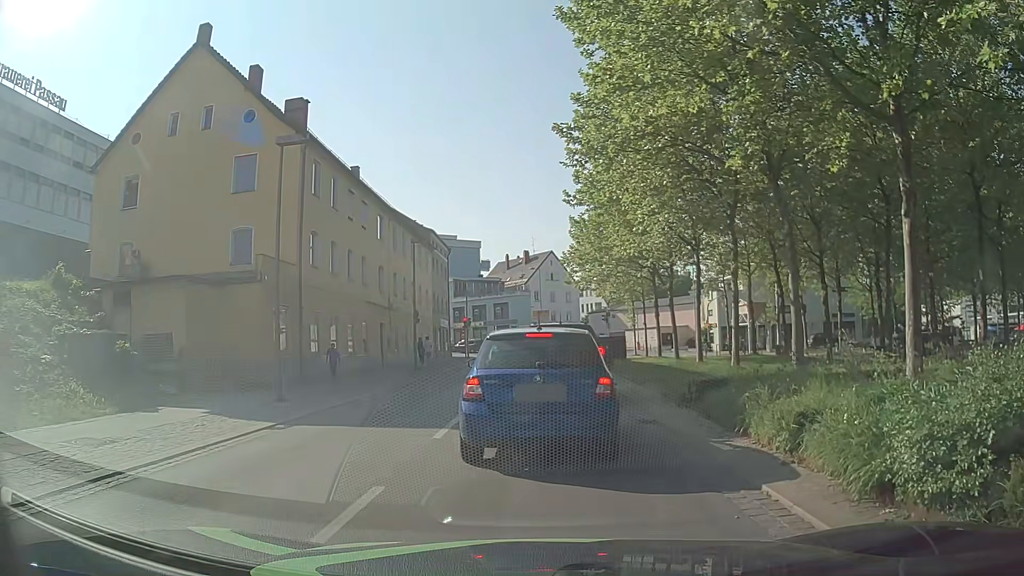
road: tertiary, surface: asphalt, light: Day
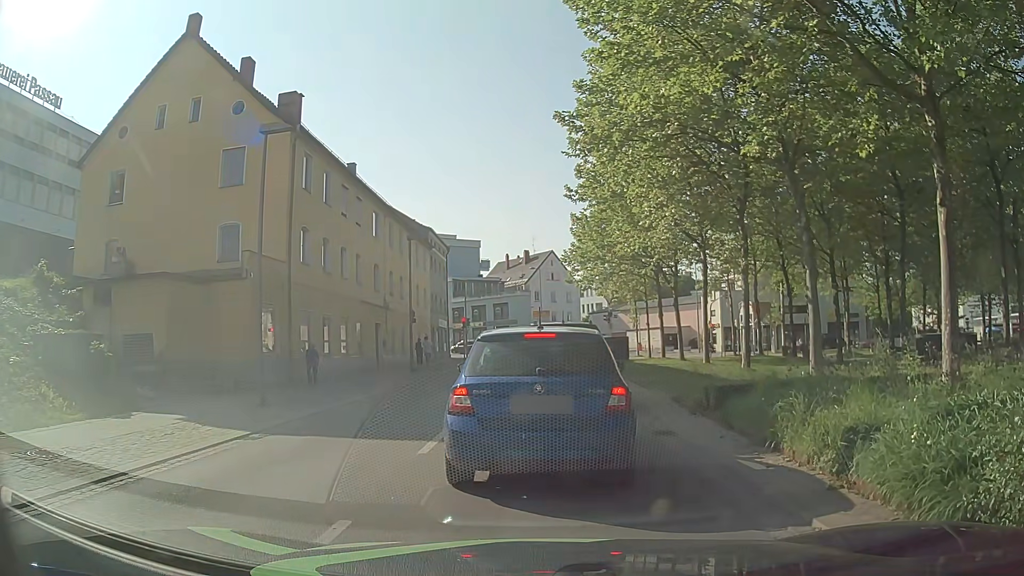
(0.0, +1.1) m; -1°
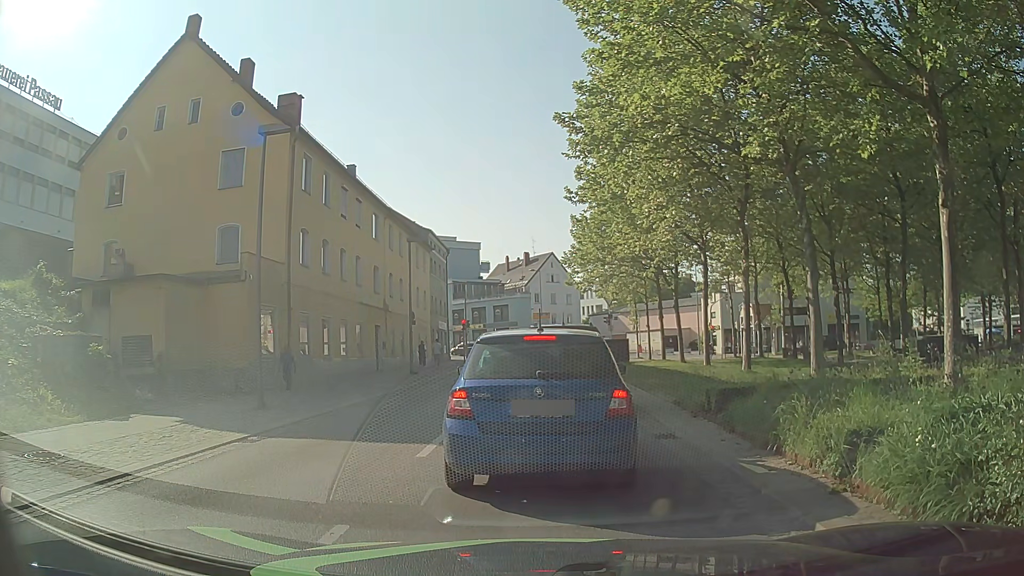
(0.0, +0.2) m; 0°
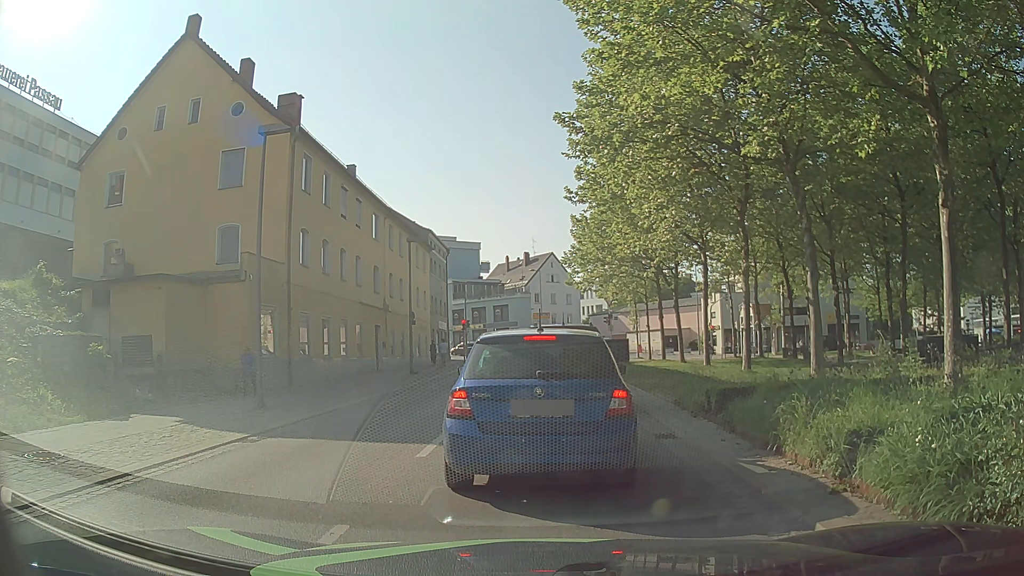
(0.0, 0.0) m; 0°
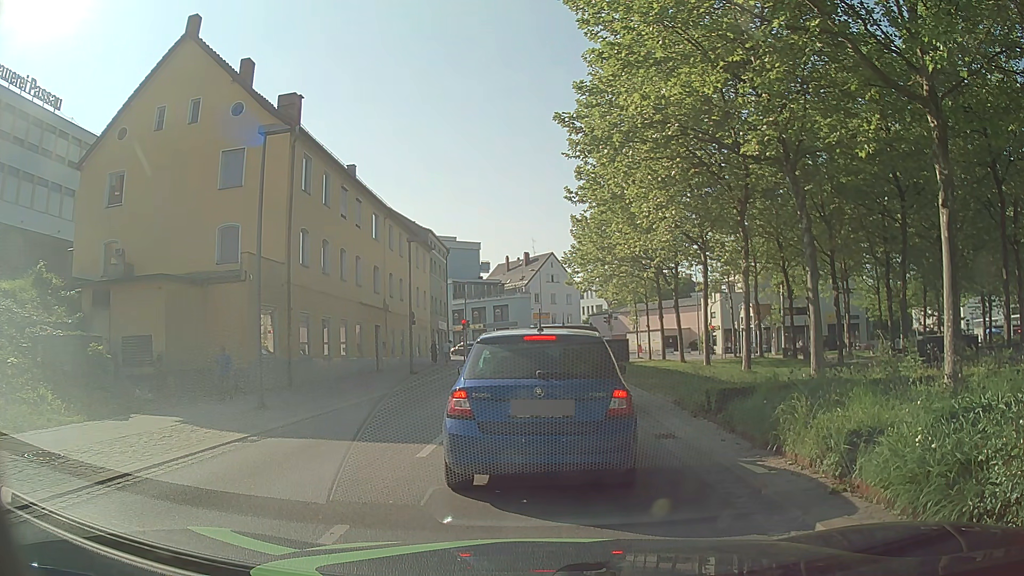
(0.0, 0.0) m; 0°
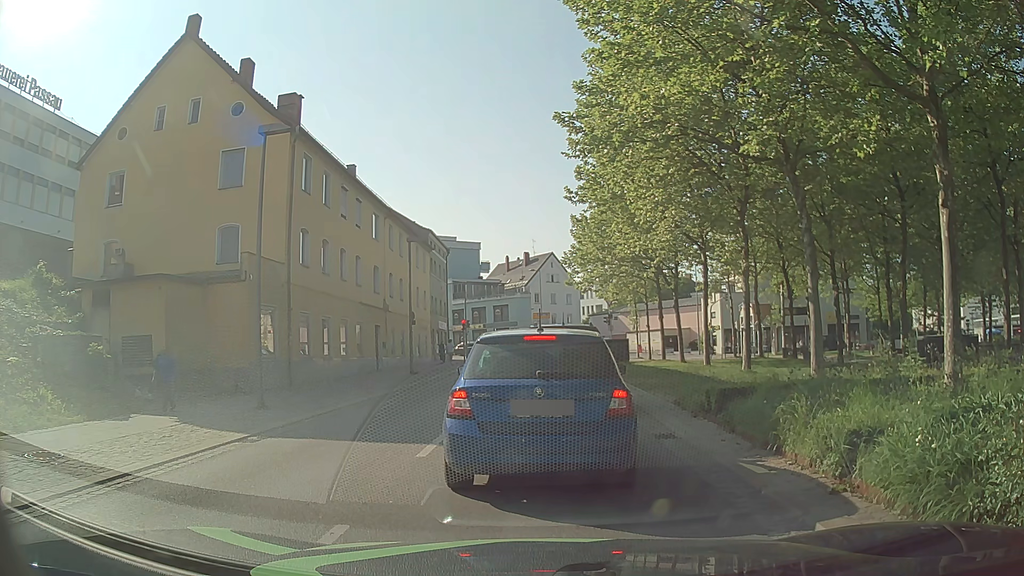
(0.0, 0.0) m; 0°
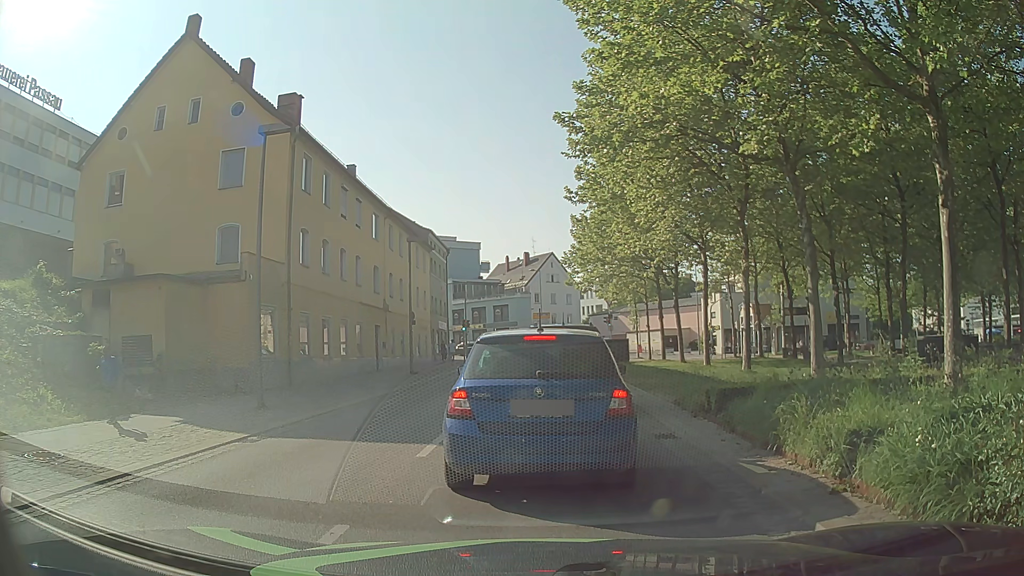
(0.0, 0.0) m; 0°
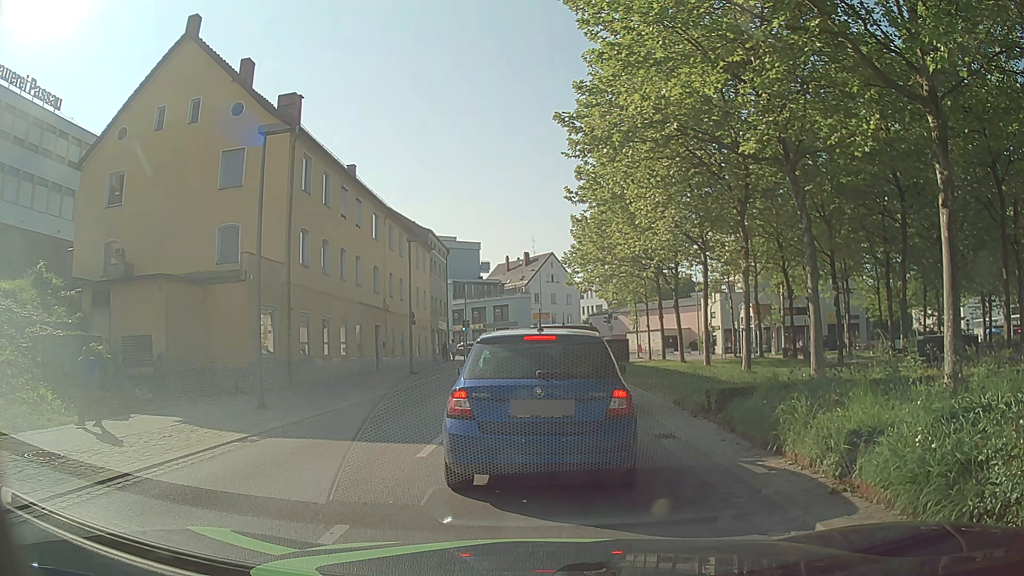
(0.0, 0.0) m; 0°
(0, +10) (0, +20) (0, +30) (0, +40) (+1, +50) (+2, +60) (+1, +70) (-4, +78) (-12, +84) (-20, +90) m
